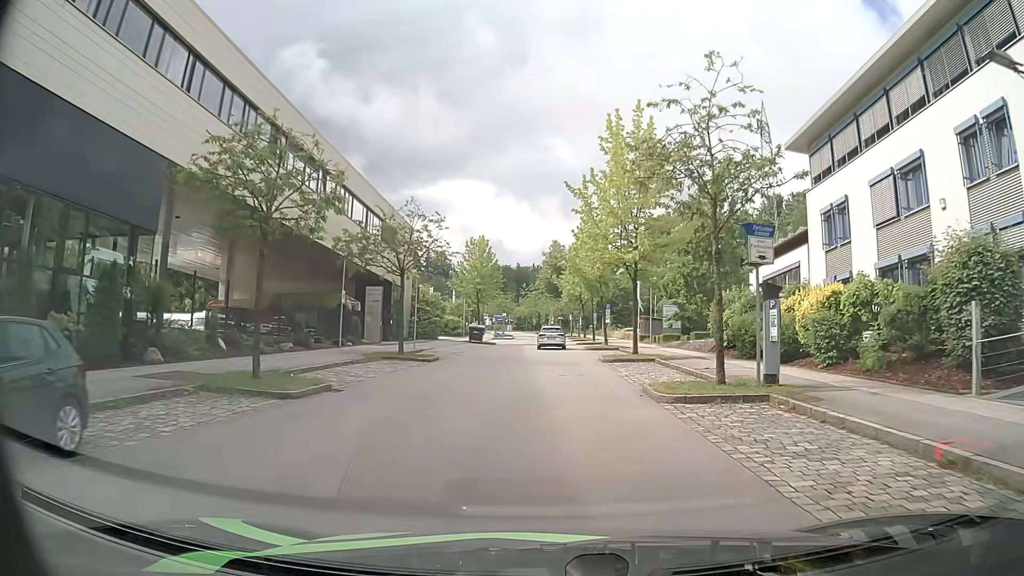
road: residential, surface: asphalt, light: Day
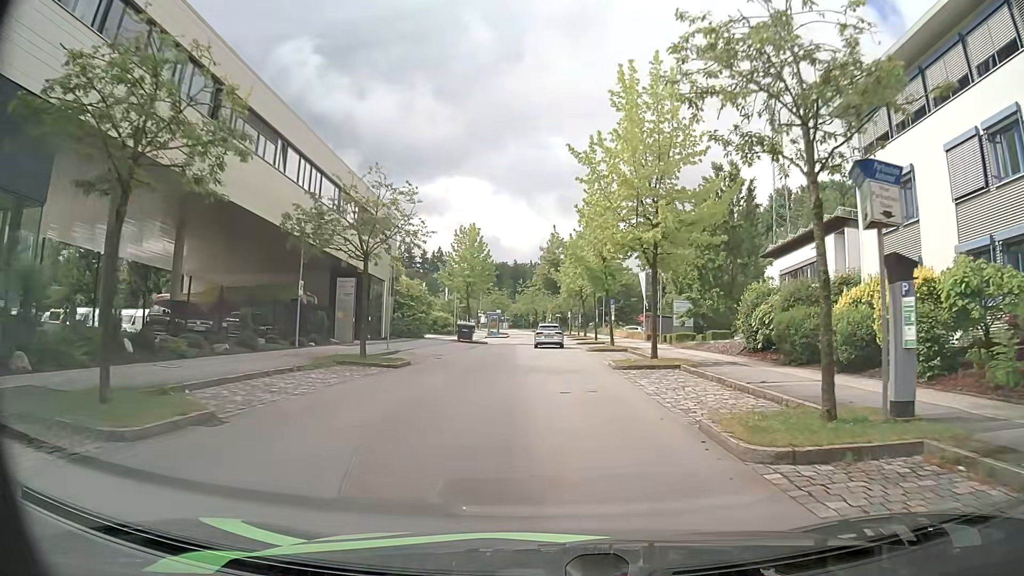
(+0.1, +5.5) m; +1°
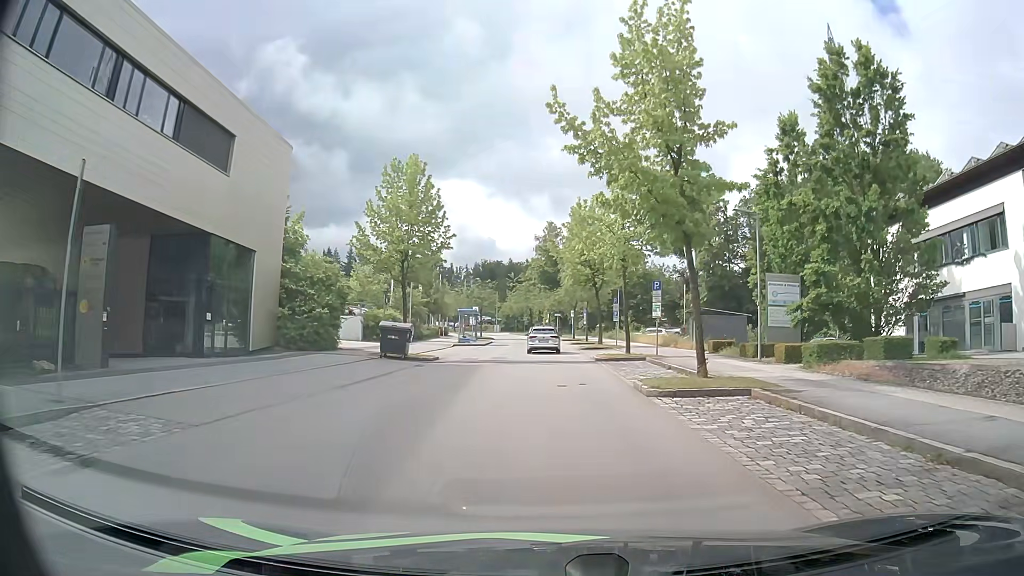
(-0.2, +21.7) m; 0°
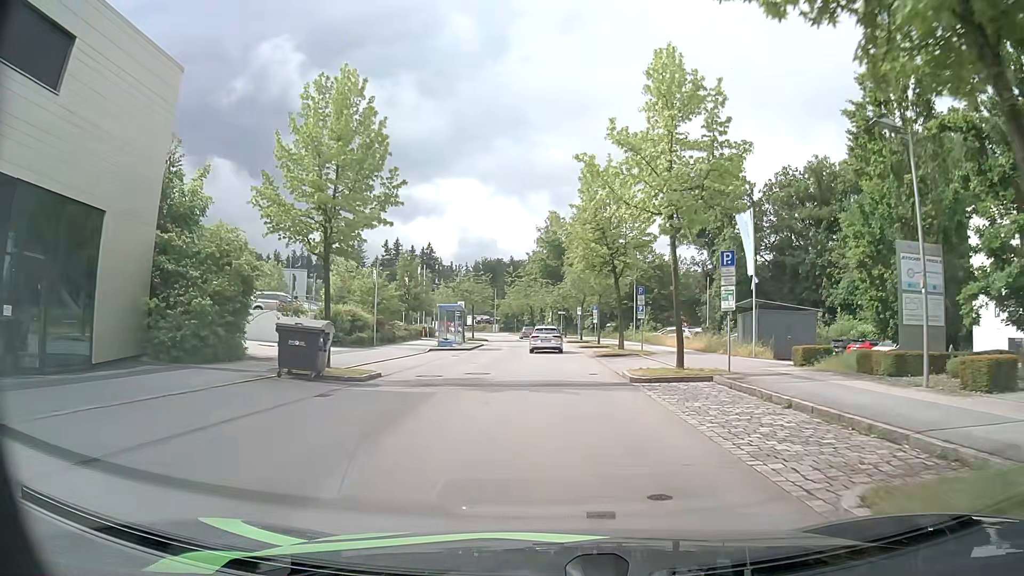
(-0.1, +10.8) m; -1°
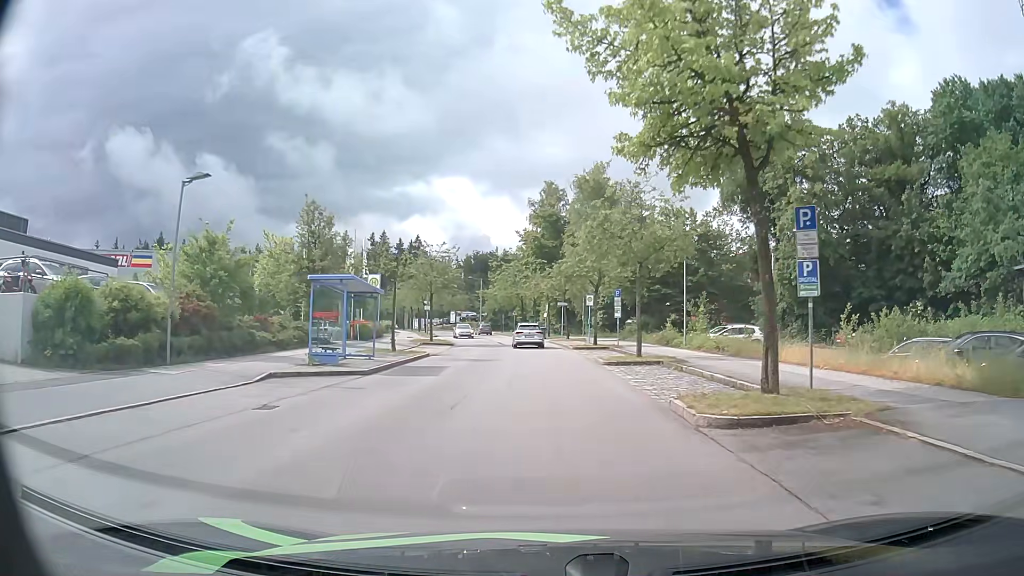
(+0.1, +22.0) m; +1°
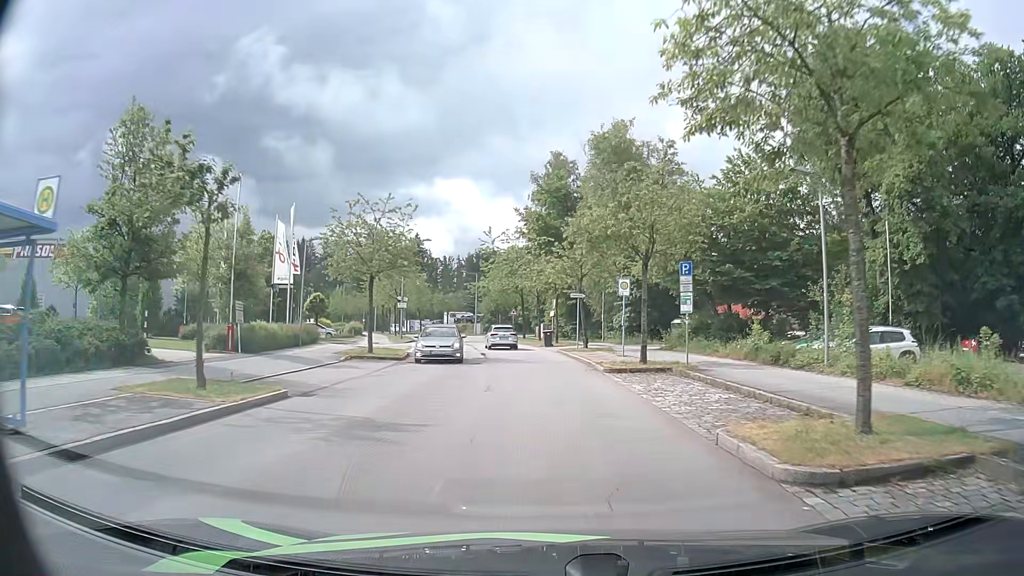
(-0.1, +17.0) m; -1°
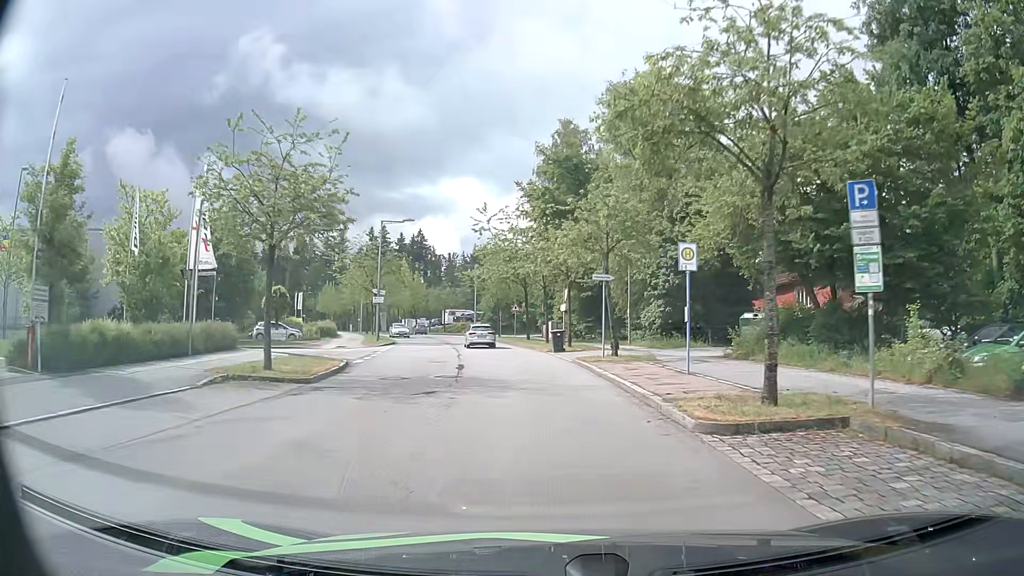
(0.0, +11.5) m; 0°
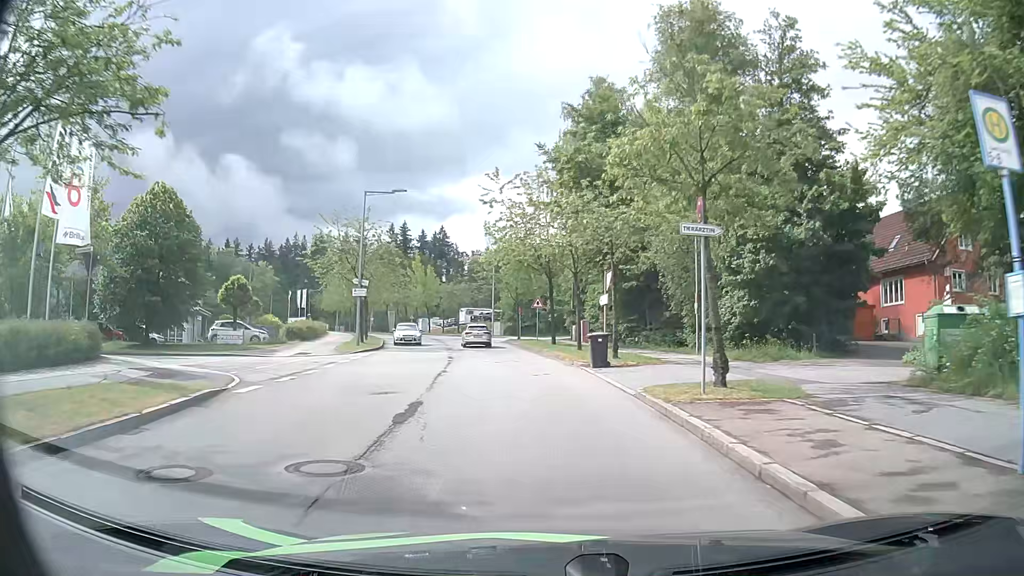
(-0.3, +11.6) m; -2°
(0, +10) (-1, +20) (-2, +30) (-3, +40) (-5, +50) (-7, +59) (-10, +69) (-13, +79) (-16, +88) (-20, +97) m
